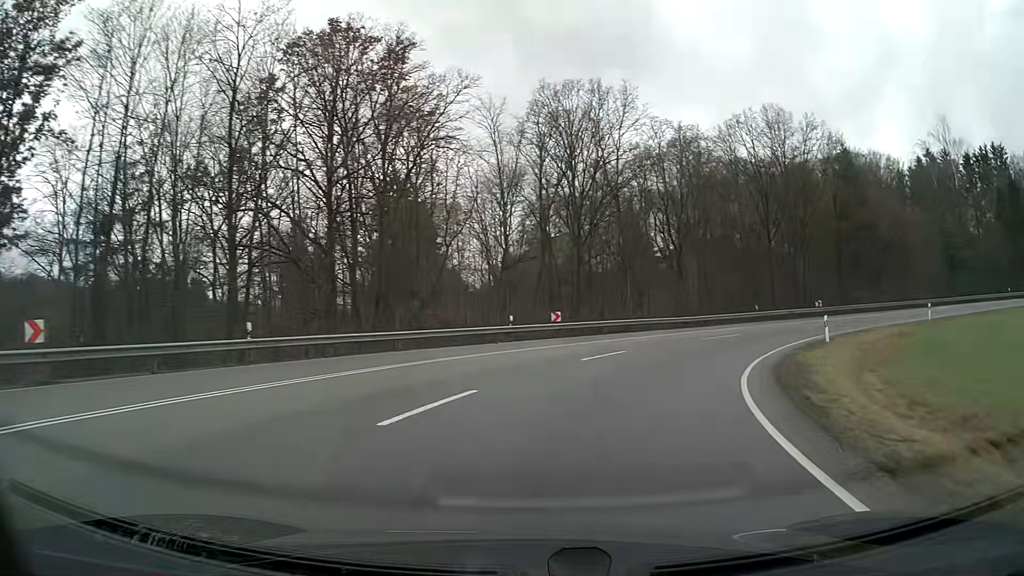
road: primary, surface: asphalt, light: Day
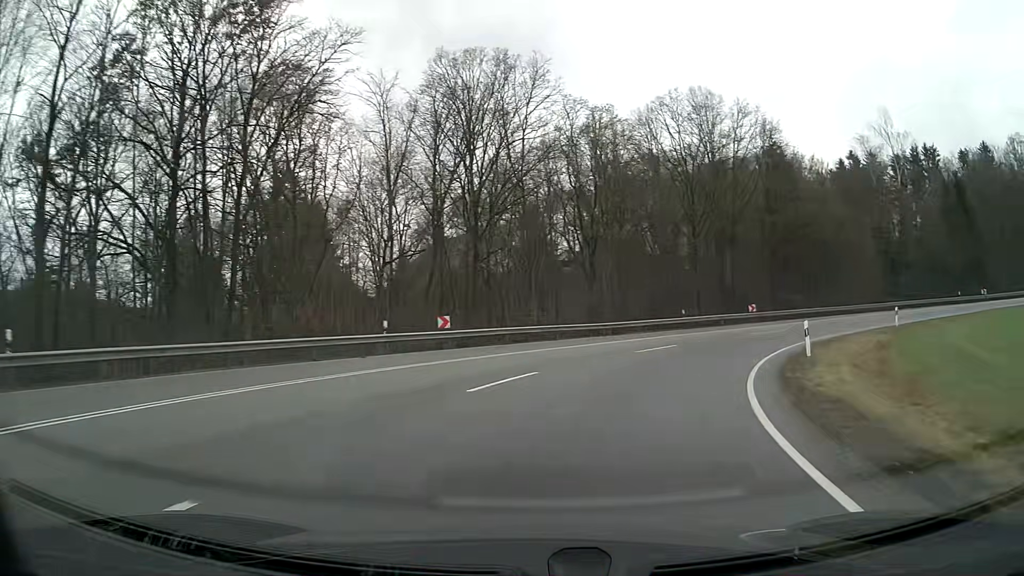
(+0.5, +7.3) m; +8°
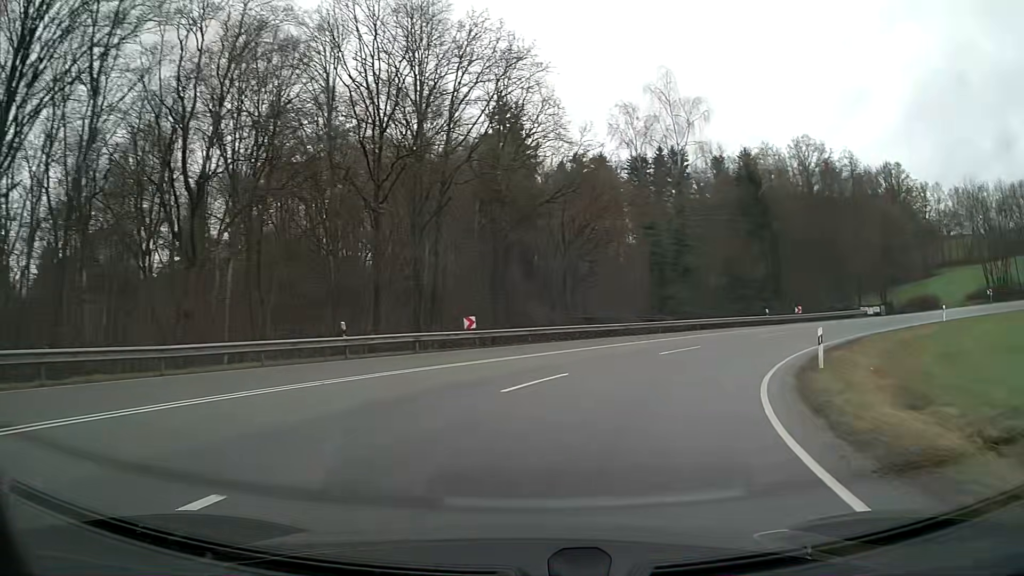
(+5.0, +21.0) m; +27°
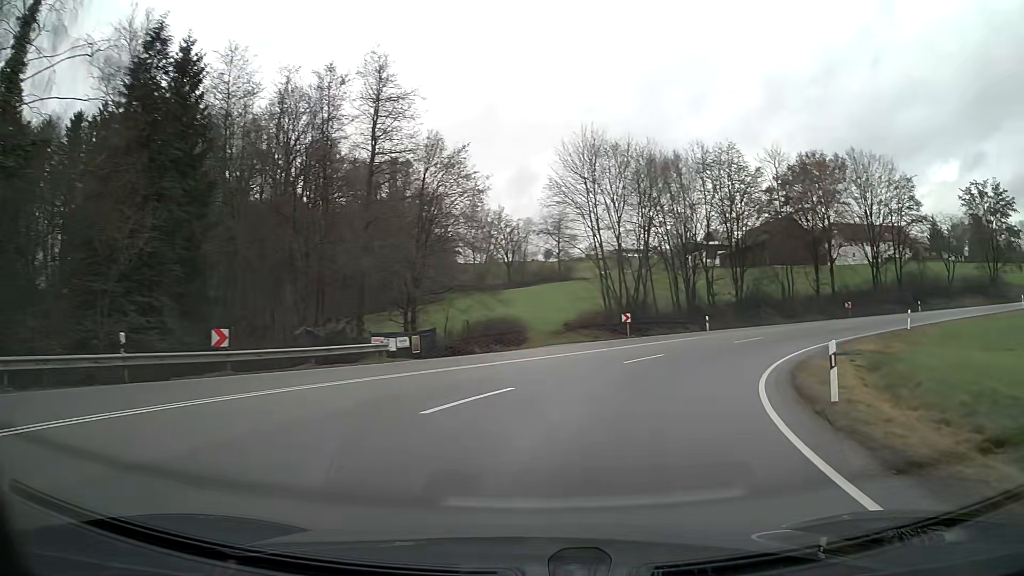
(+13.5, +32.4) m; +46°
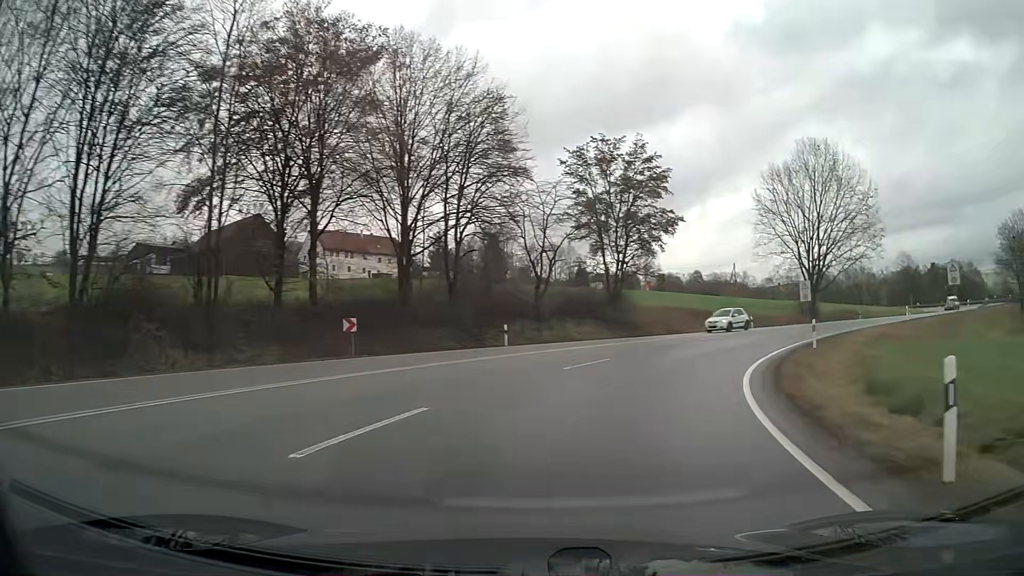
(+13.9, +32.9) m; +46°
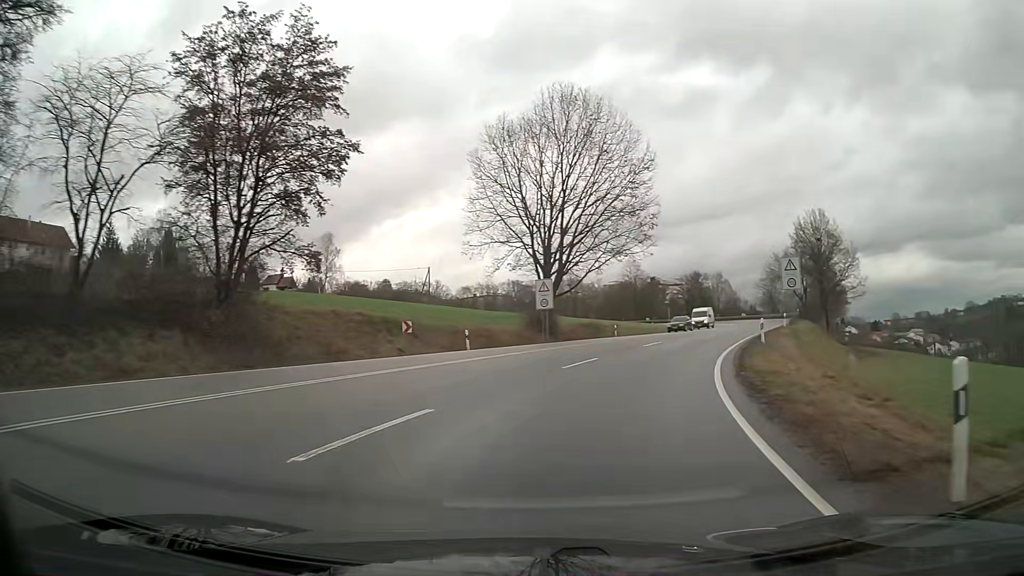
(+5.1, +21.7) m; +26°
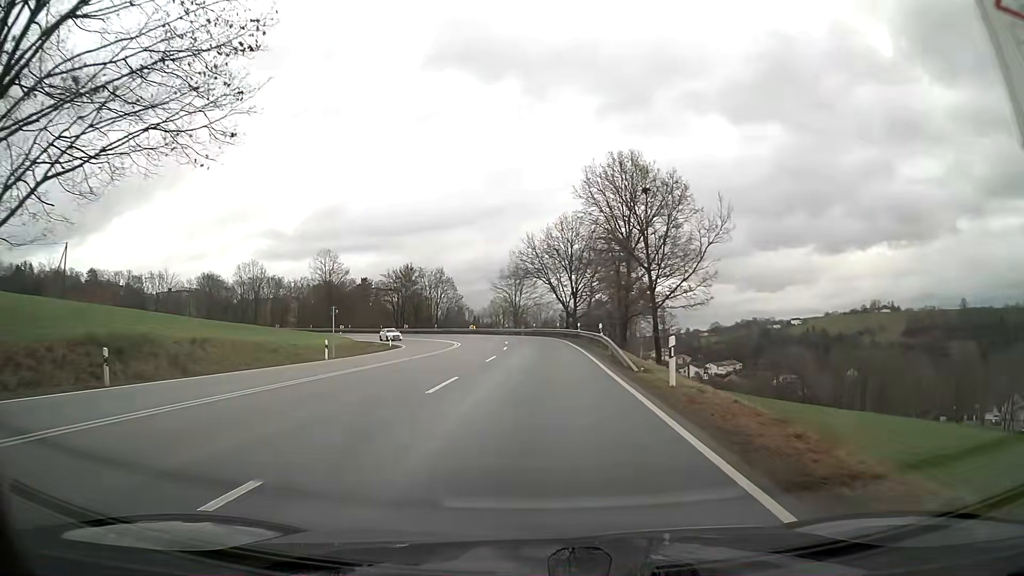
(+9.3, +37.6) m; +21°
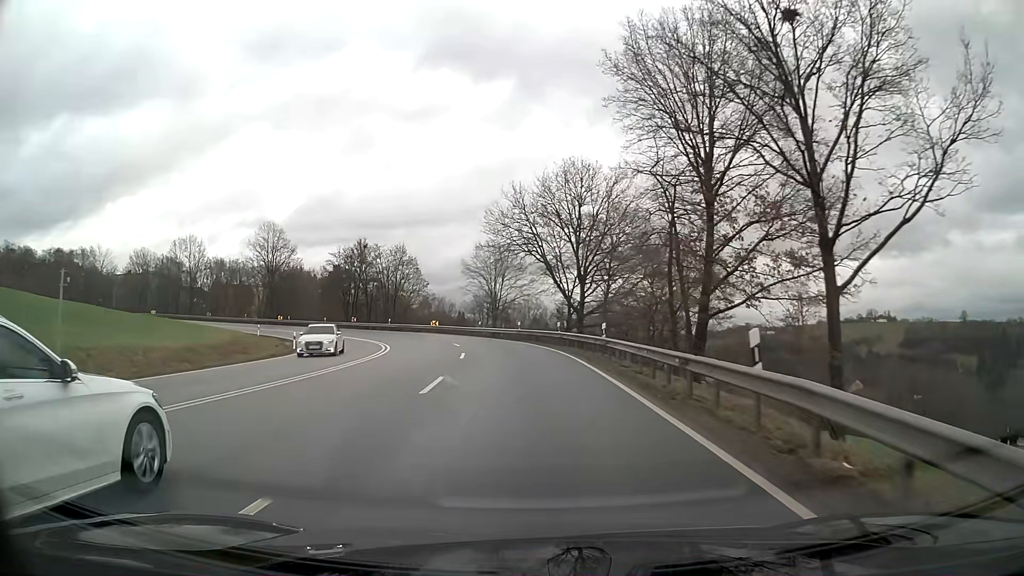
(+0.2, +24.4) m; +1°
